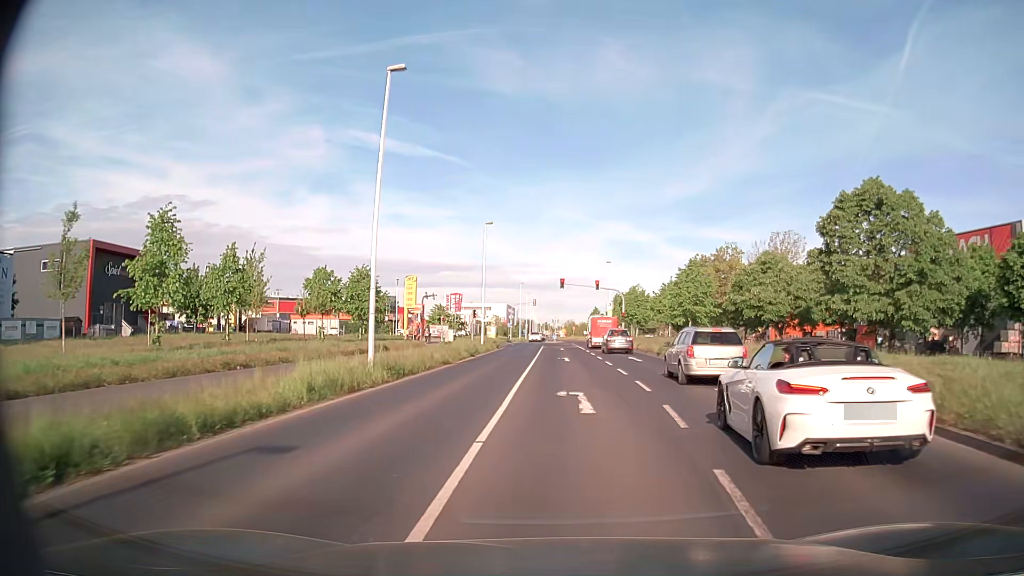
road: secondary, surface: asphalt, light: Day
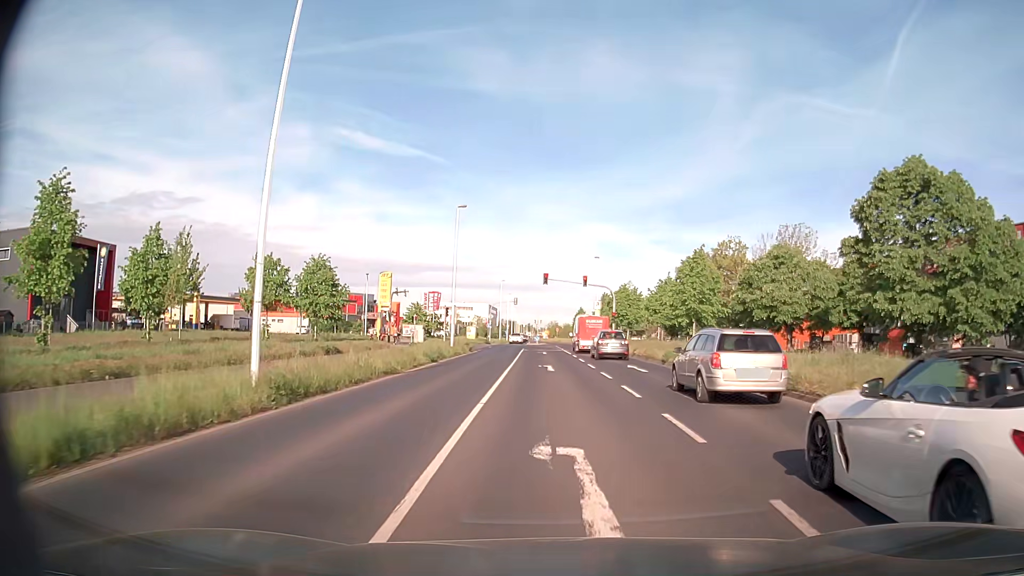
(+0.1, +7.1) m; +1°
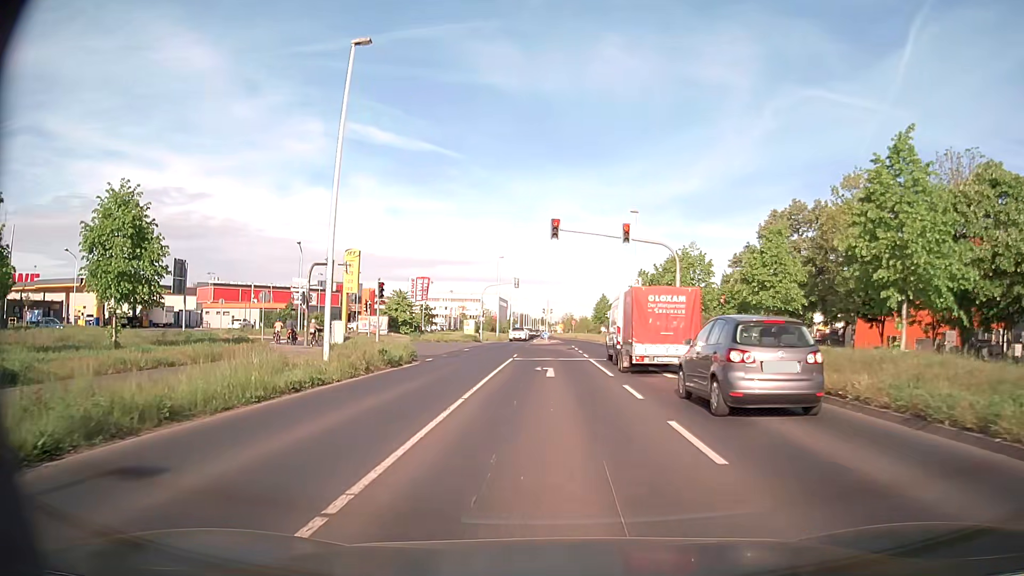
(+0.2, +25.5) m; -1°
(0, +10) (0, +20) (0, +30) (-1, +40) (-6, +48) (-15, +53) (-25, +52) (-35, +52) (-45, +51) (-55, +50) m
